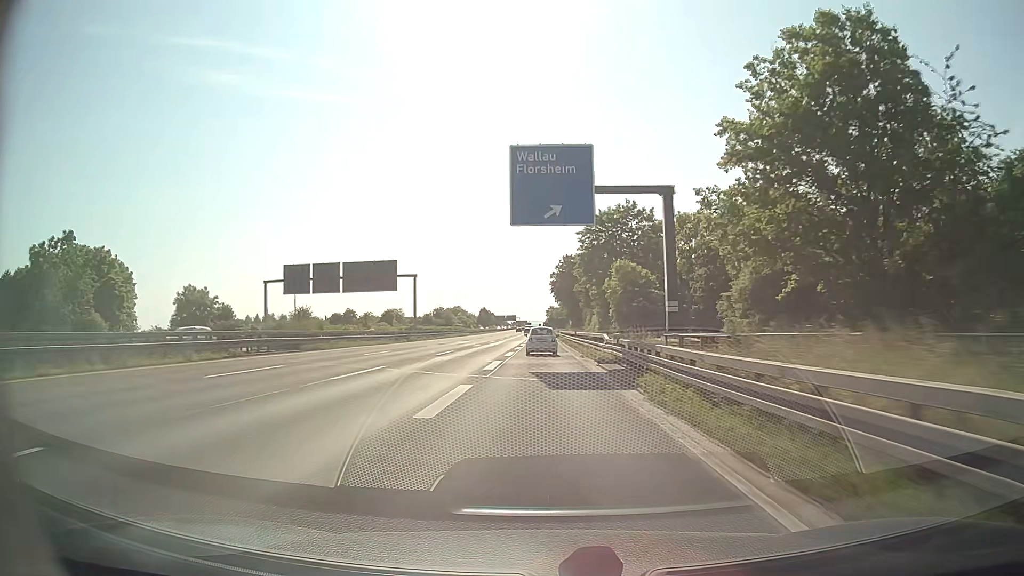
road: motorway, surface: asphalt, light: Day
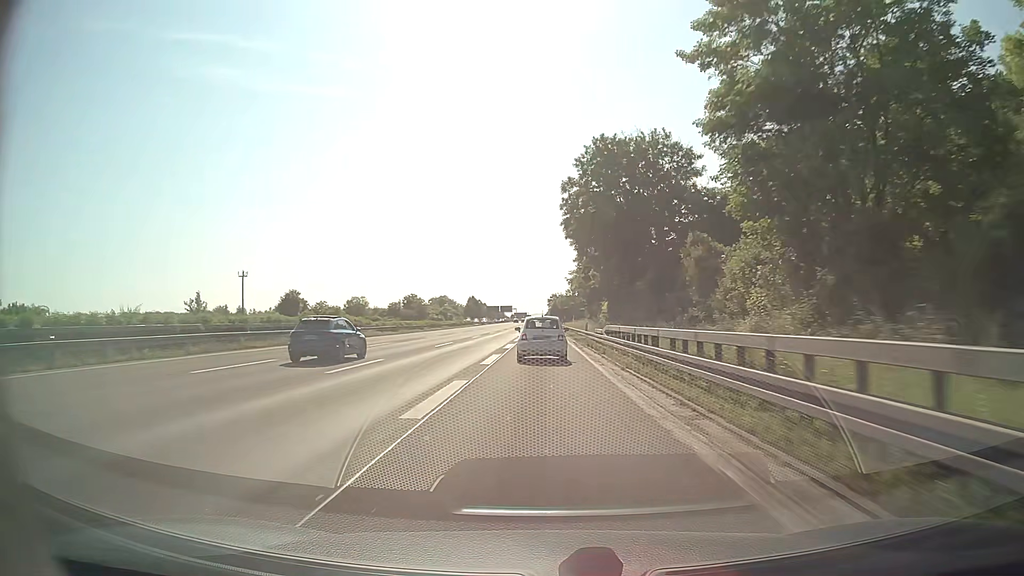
(+0.1, +71.9) m; 0°
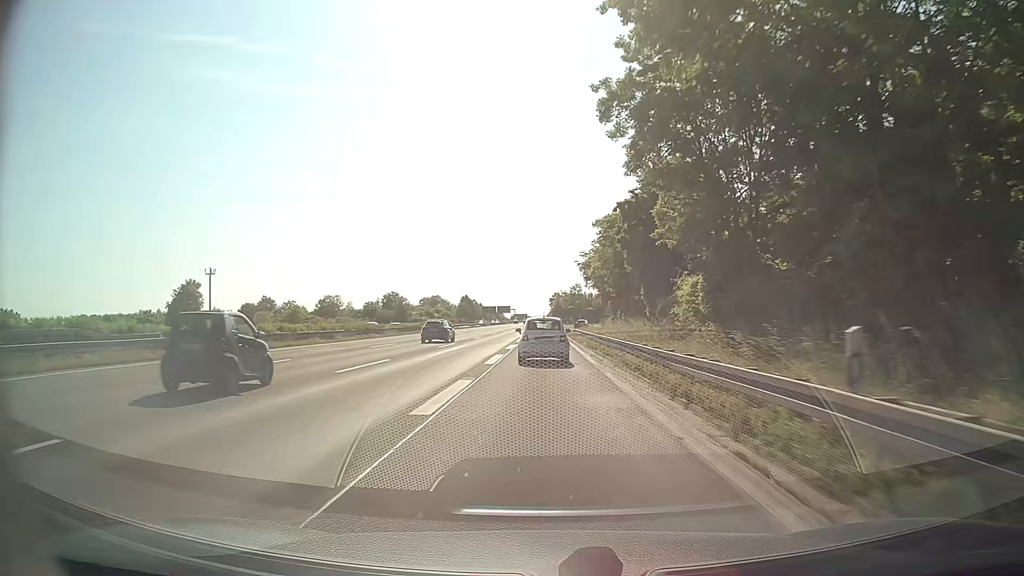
(0.0, +34.7) m; 0°
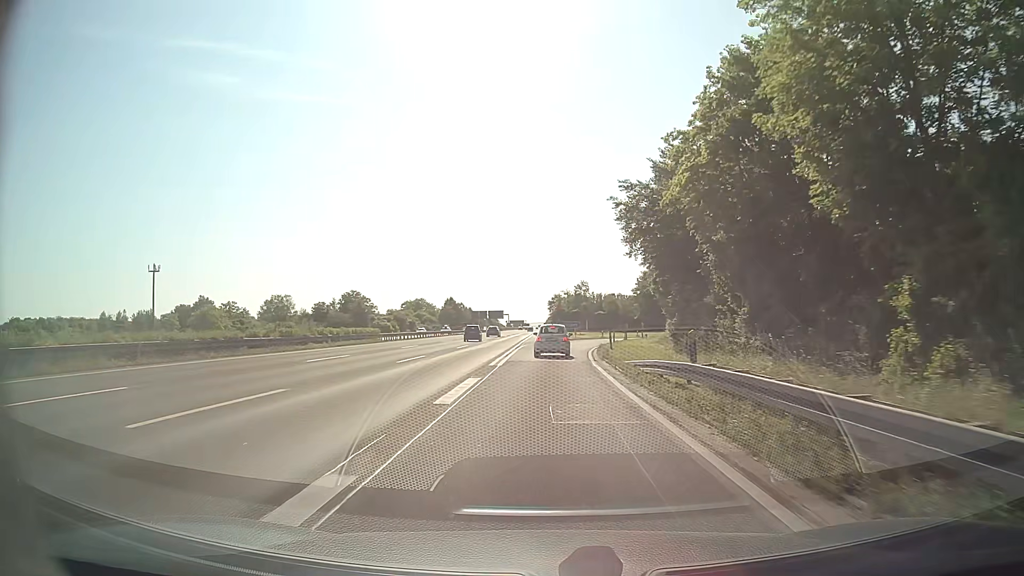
(+0.1, +45.2) m; 0°
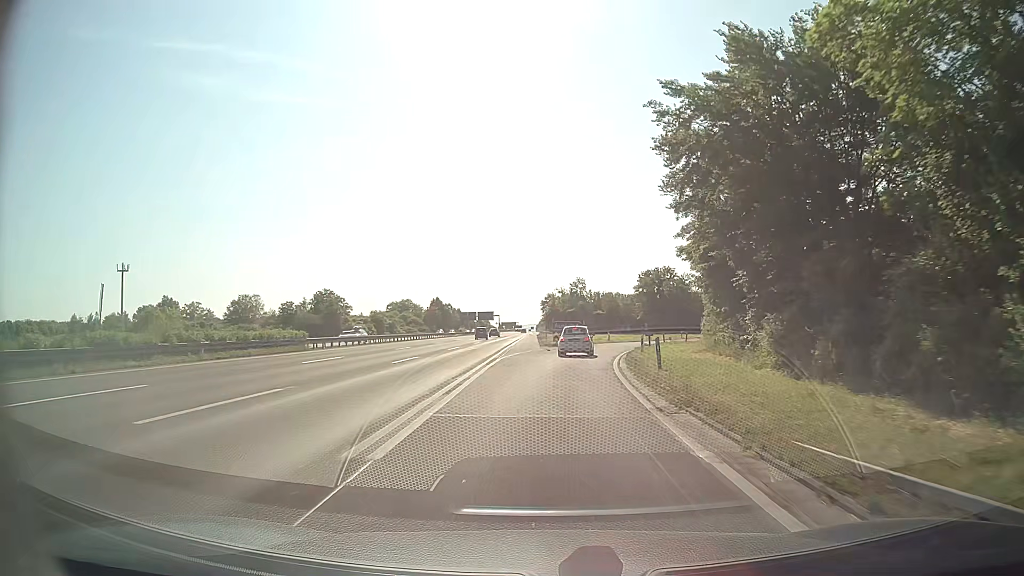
(+0.1, +17.2) m; +1°
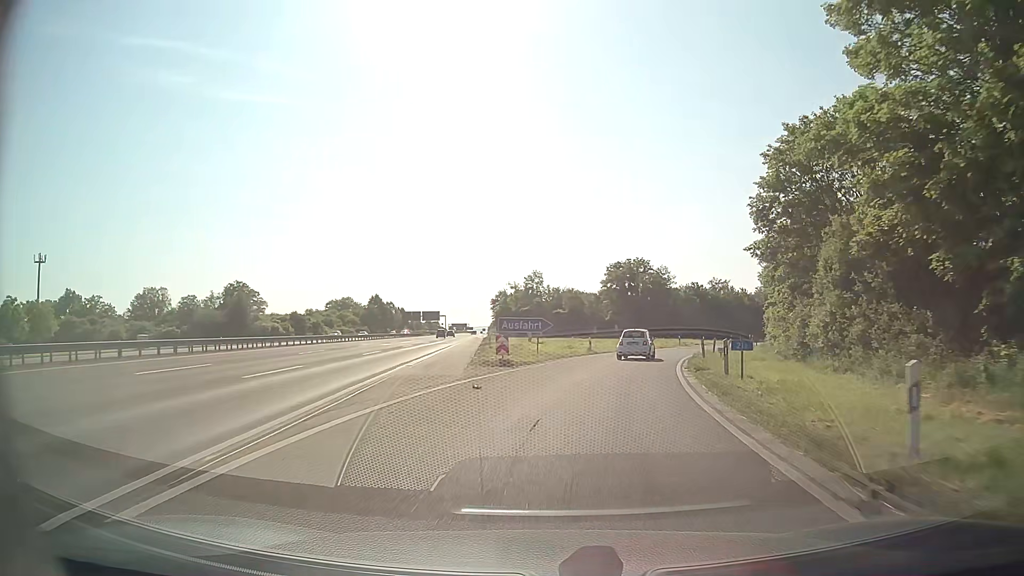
(+0.6, +26.4) m; +4°
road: motorway_link
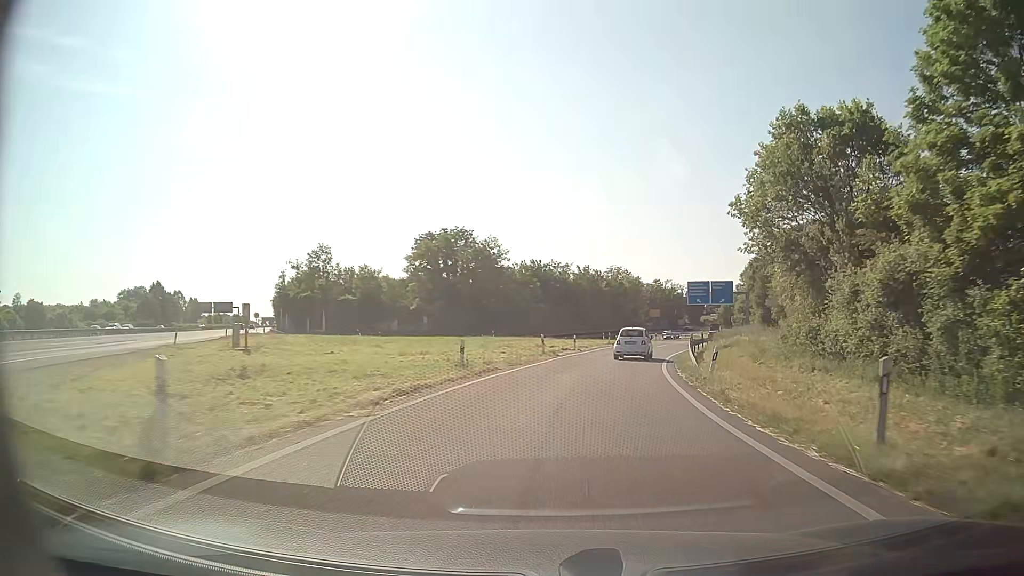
(+4.8, +36.2) m; +15°
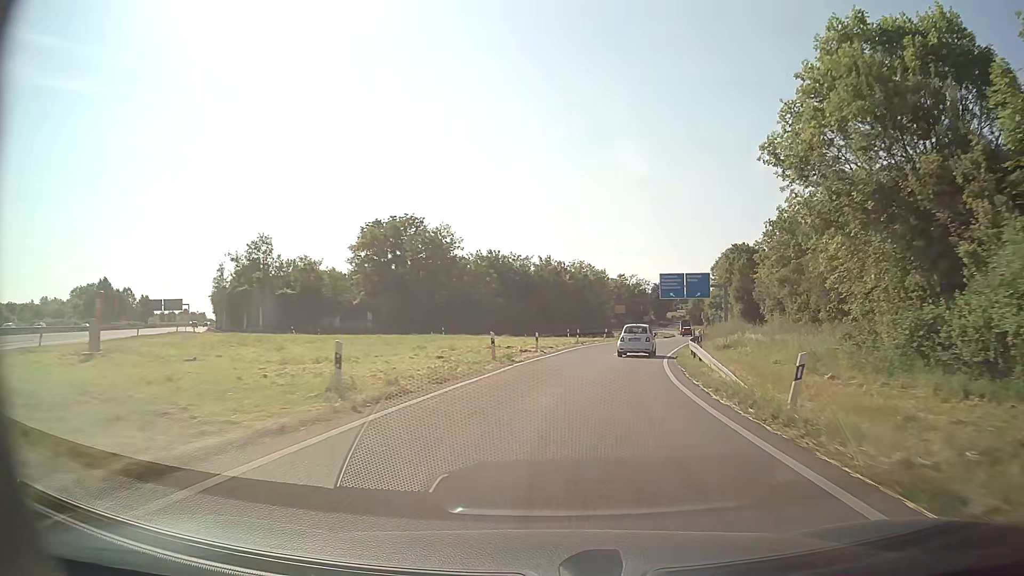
(+0.3, +9.4) m; +3°
(0, +10) (+1, +20) (+2, +30) (+4, +40) (+6, +50) (+8, +59) (+11, +69) (+14, +79) (+16, +88) (+19, +98) m
